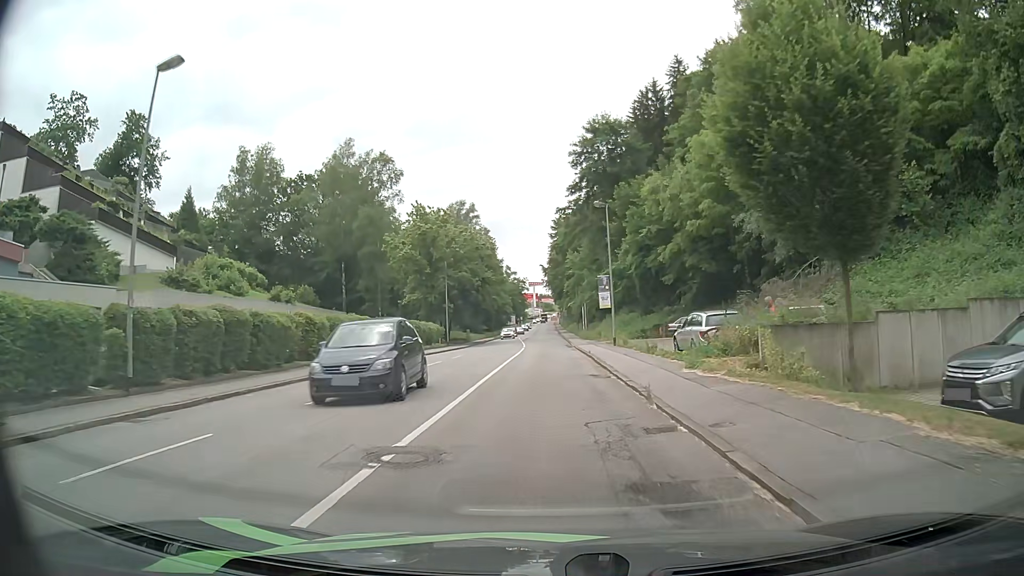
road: tertiary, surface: asphalt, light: Day
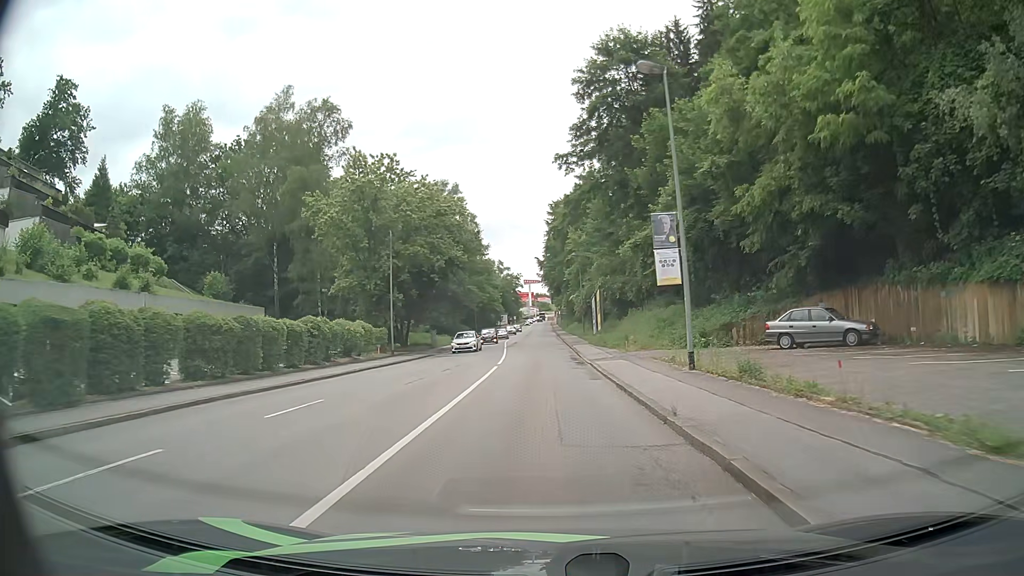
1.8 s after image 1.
(-0.1, +21.3) m; 0°
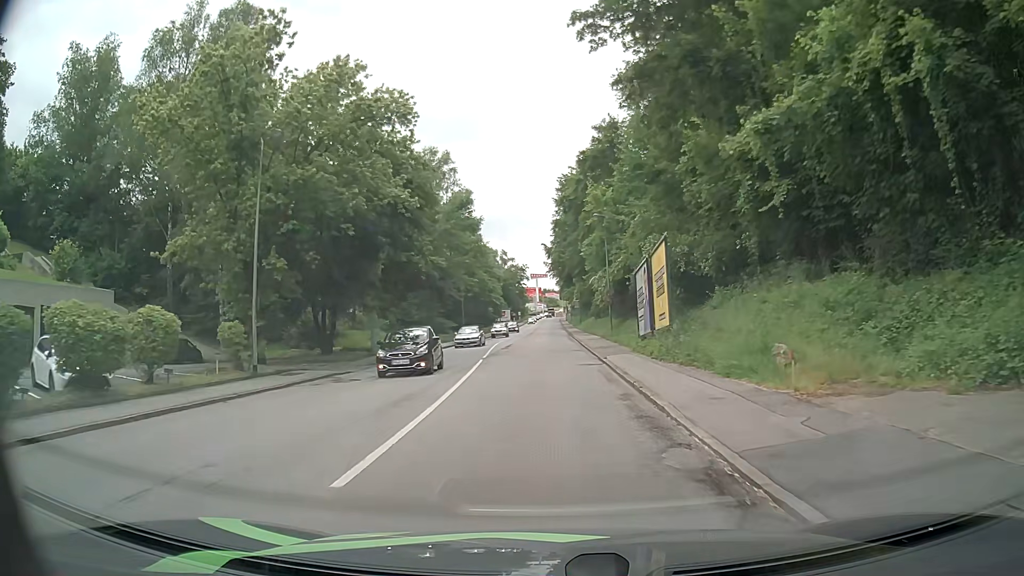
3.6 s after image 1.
(-0.1, +21.5) m; -1°
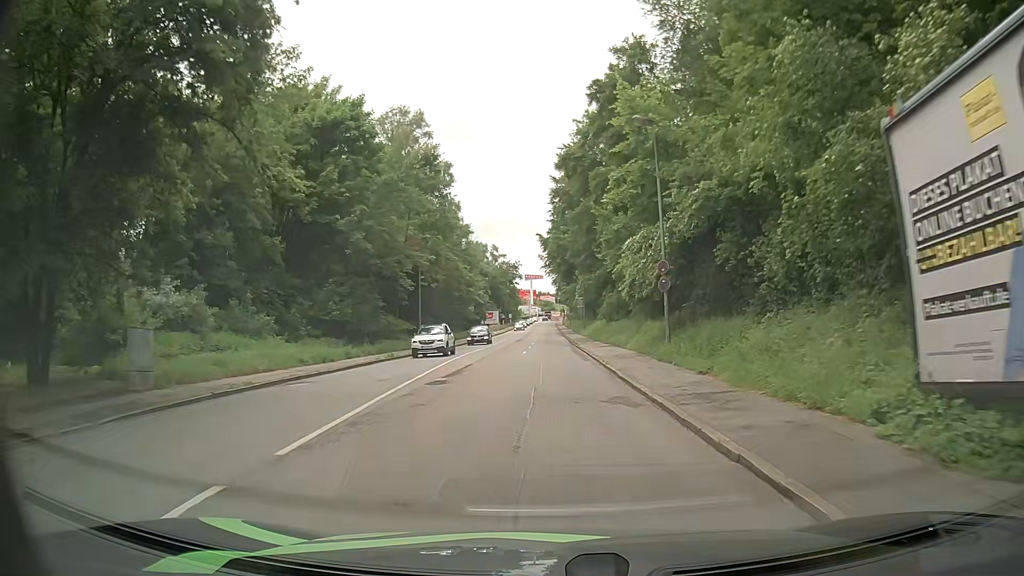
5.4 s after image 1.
(0.0, +21.8) m; 0°
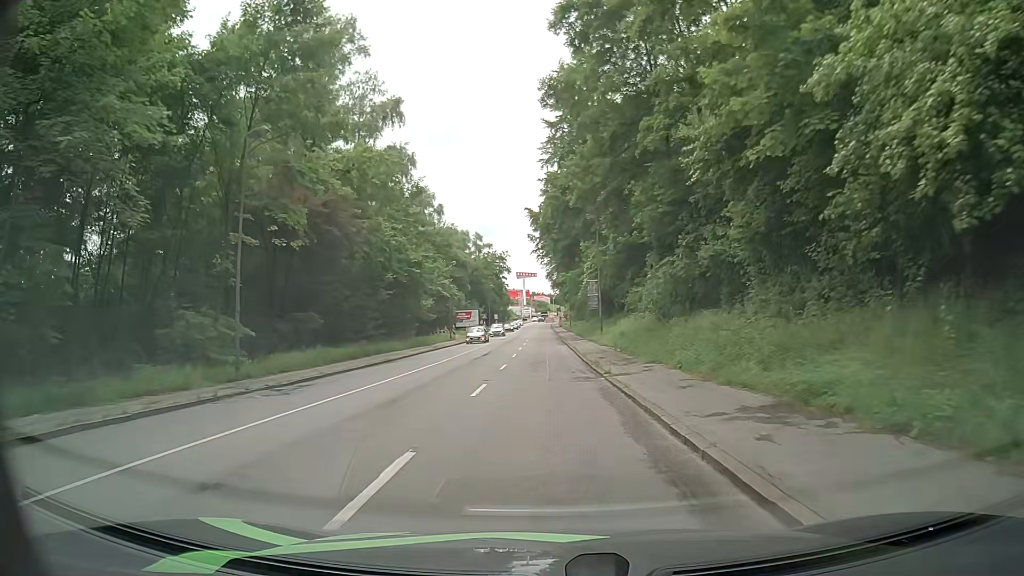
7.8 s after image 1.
(+0.4, +29.2) m; +1°
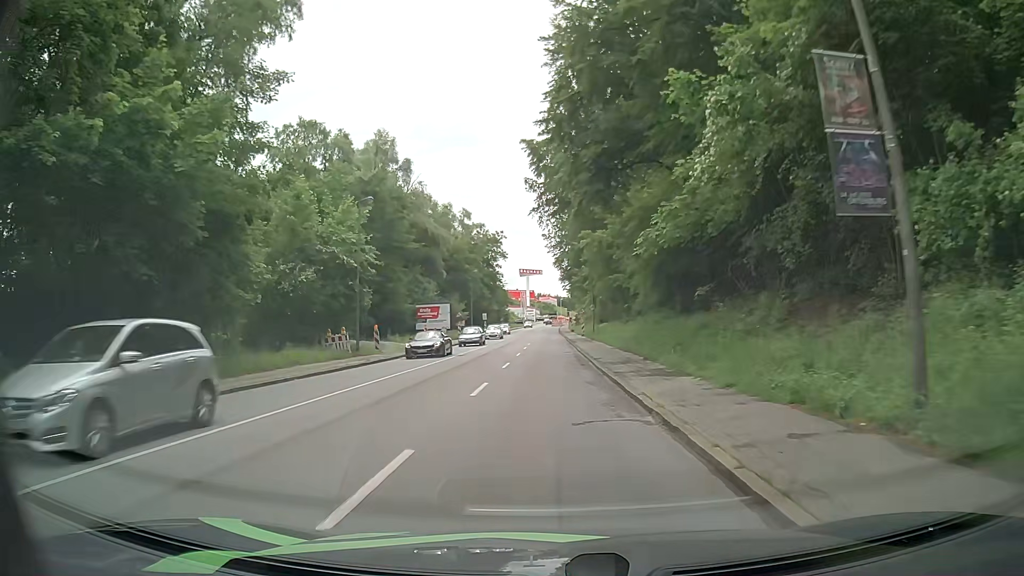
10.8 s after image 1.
(-0.4, +36.5) m; -2°
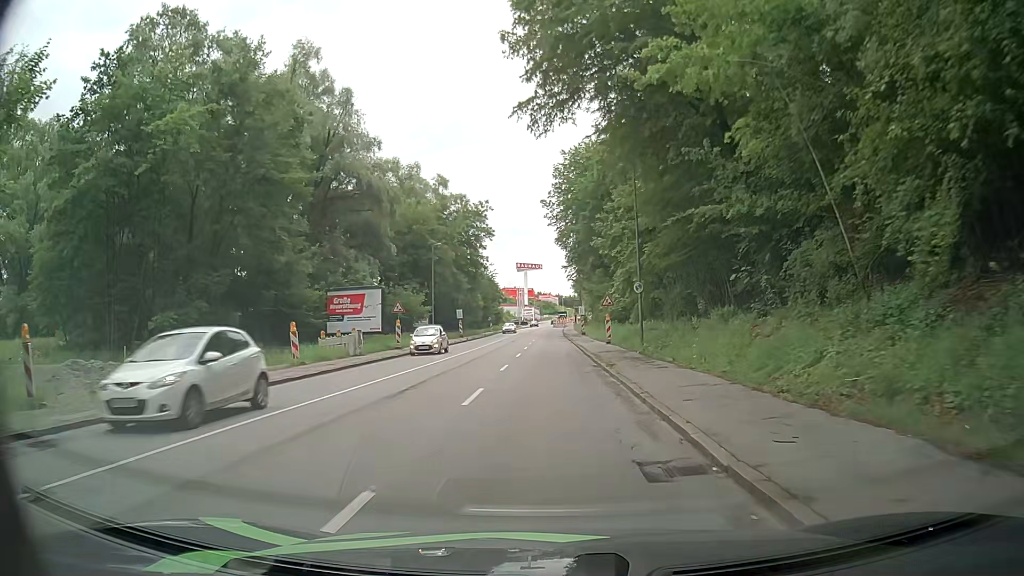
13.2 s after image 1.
(+0.6, +28.8) m; +2°
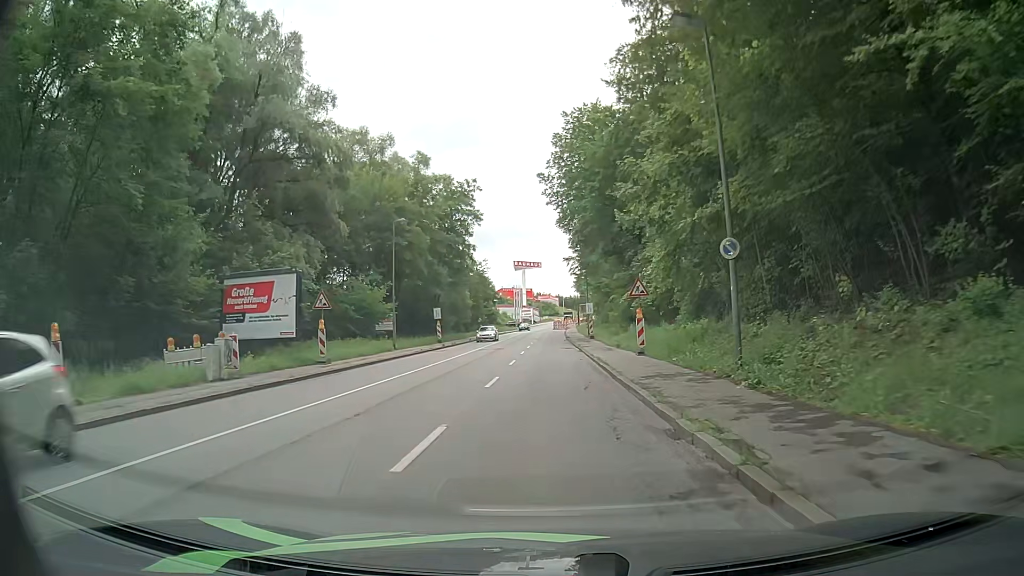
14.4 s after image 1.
(-0.1, +14.2) m; -1°
(0, +10) (0, +20) (-1, +30) (-1, +40) (-2, +50) (-2, +60) (-2, +70) (-2, +80) (-2, +90) (-2, +100) m
